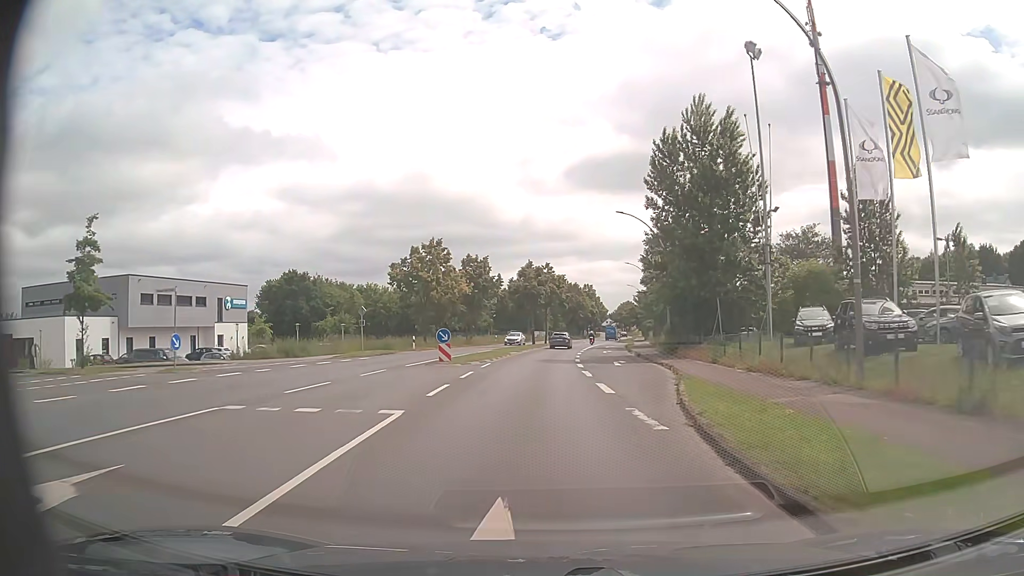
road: primary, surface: asphalt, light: Day
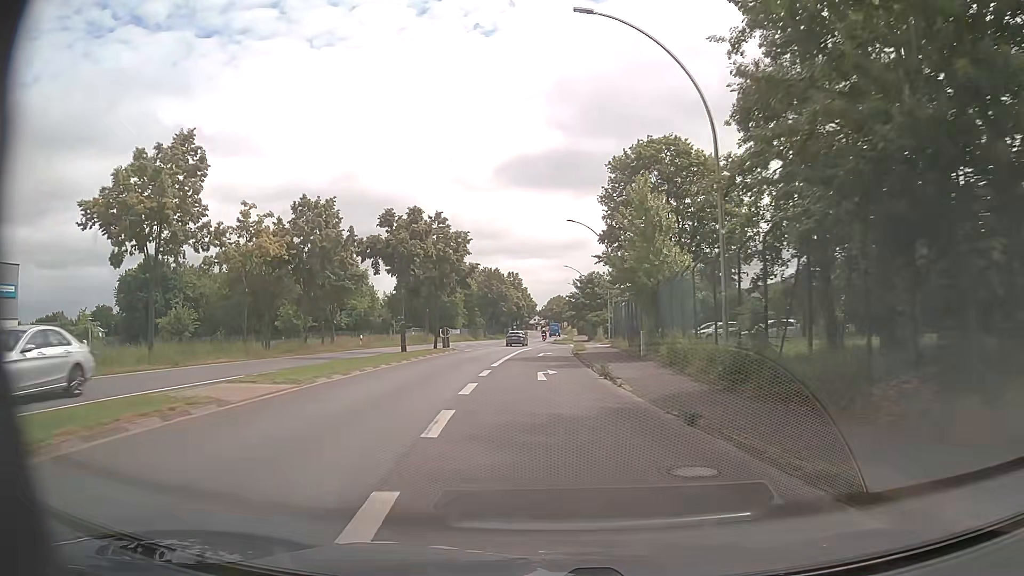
(+2.2, +30.9) m; +6°
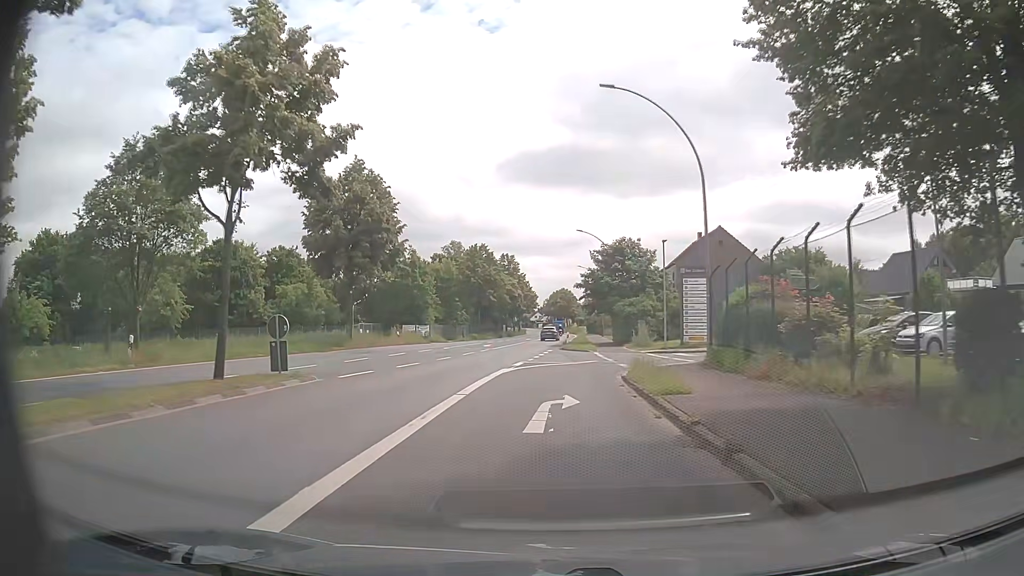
(-0.4, +29.9) m; -1°
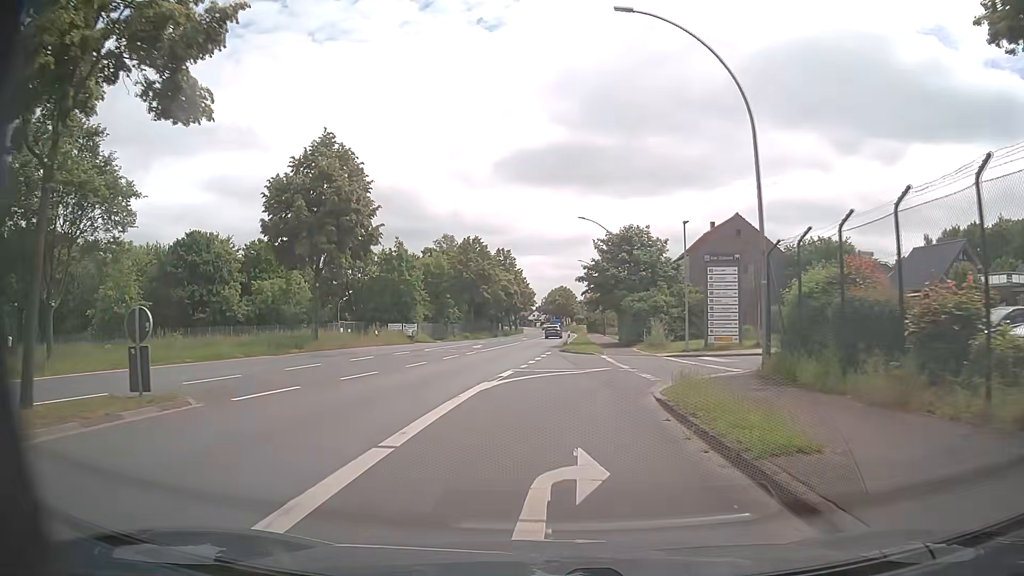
(+0.1, +6.1) m; +1°
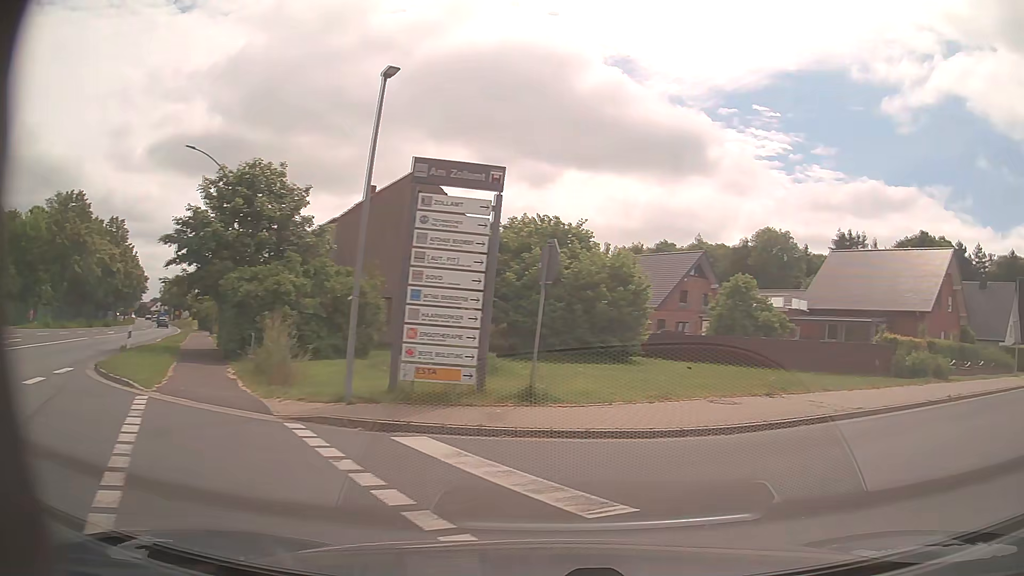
(+1.9, +18.7) m; +32°
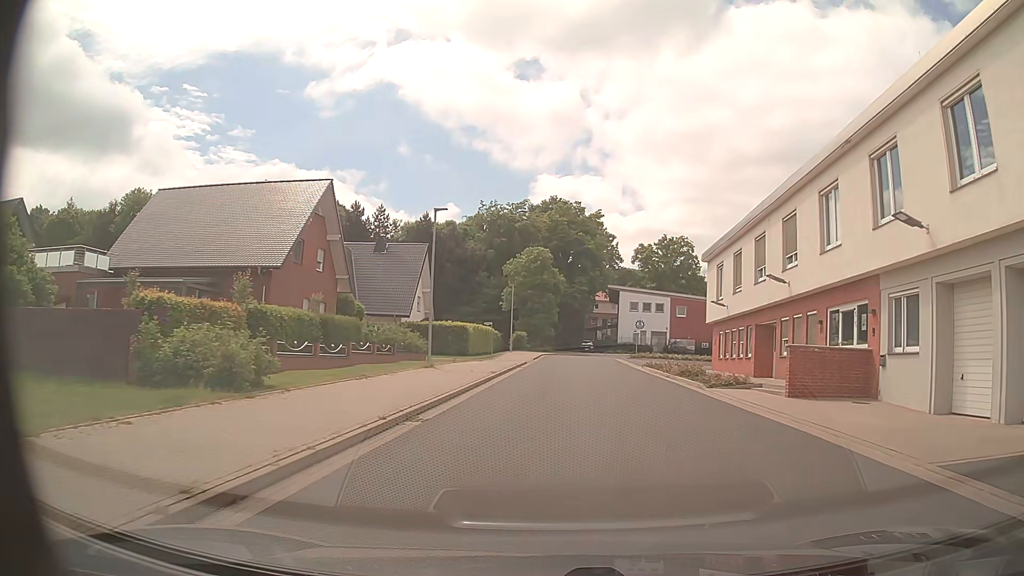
(+10.0, +14.6) m; +51°
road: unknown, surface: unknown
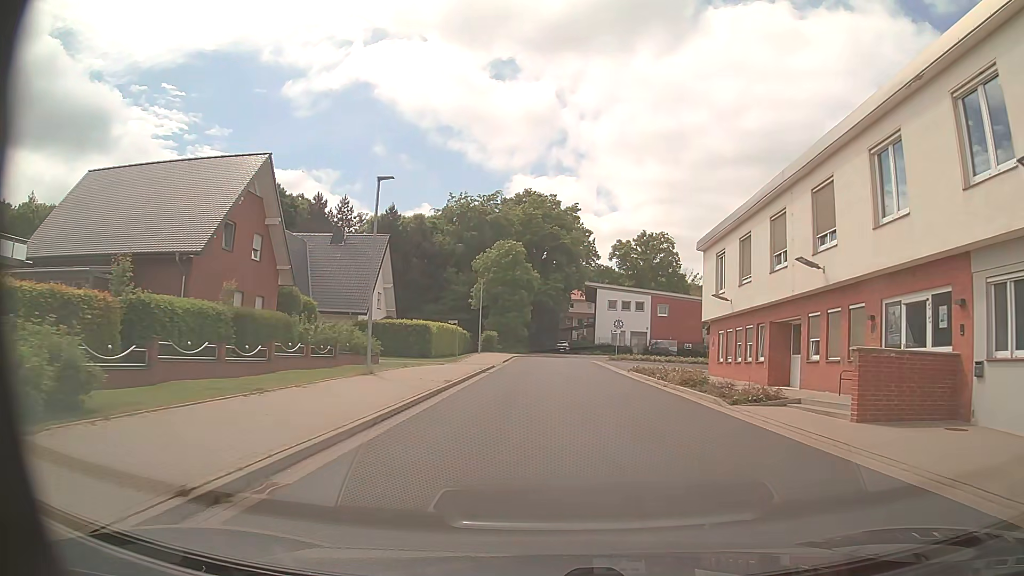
(+0.1, +5.4) m; +2°
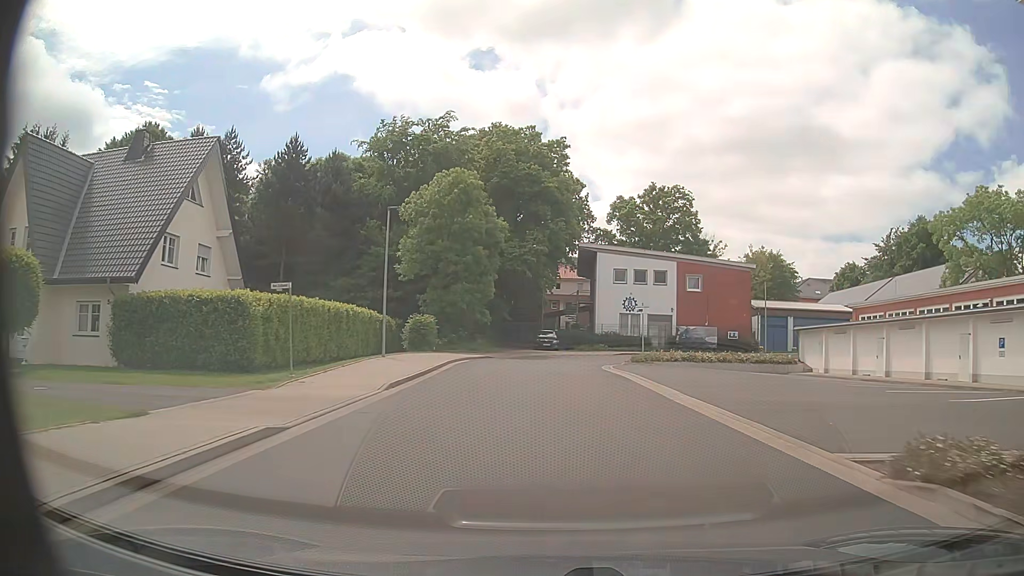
(+0.5, +27.4) m; +1°
(0, +10) (0, +20) (+1, +30) (+3, +40) (+10, +47) (+20, +50) (+30, +50) (+40, +51) (+50, +51) (+60, +52) m
